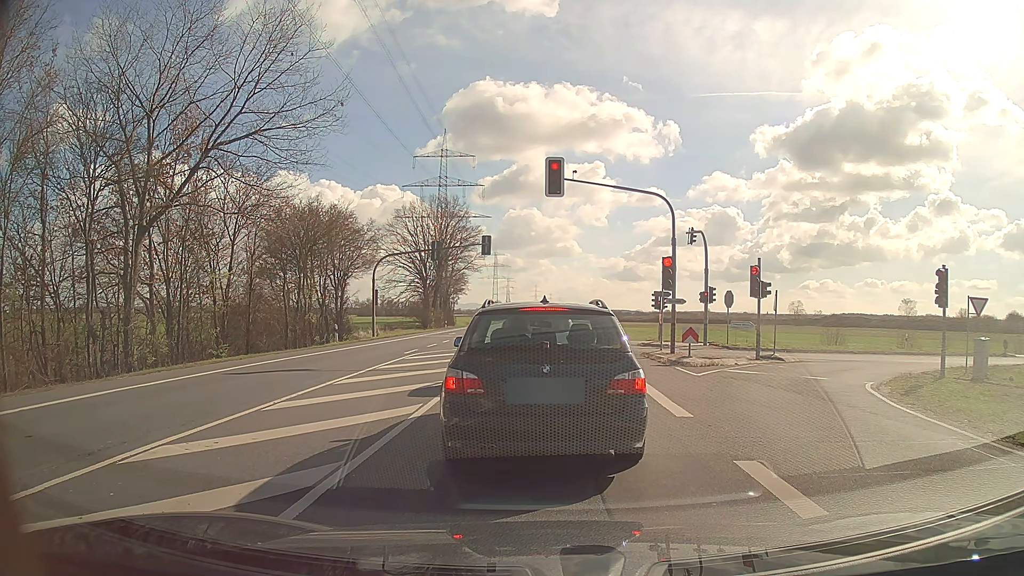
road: secondary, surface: asphalt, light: Day
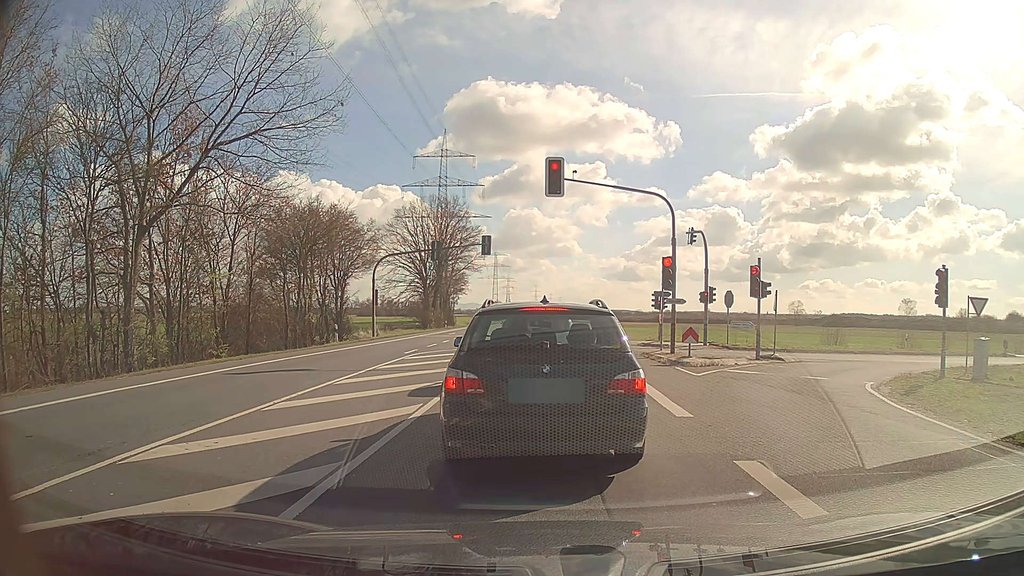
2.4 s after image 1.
(0.0, 0.0) m; 0°
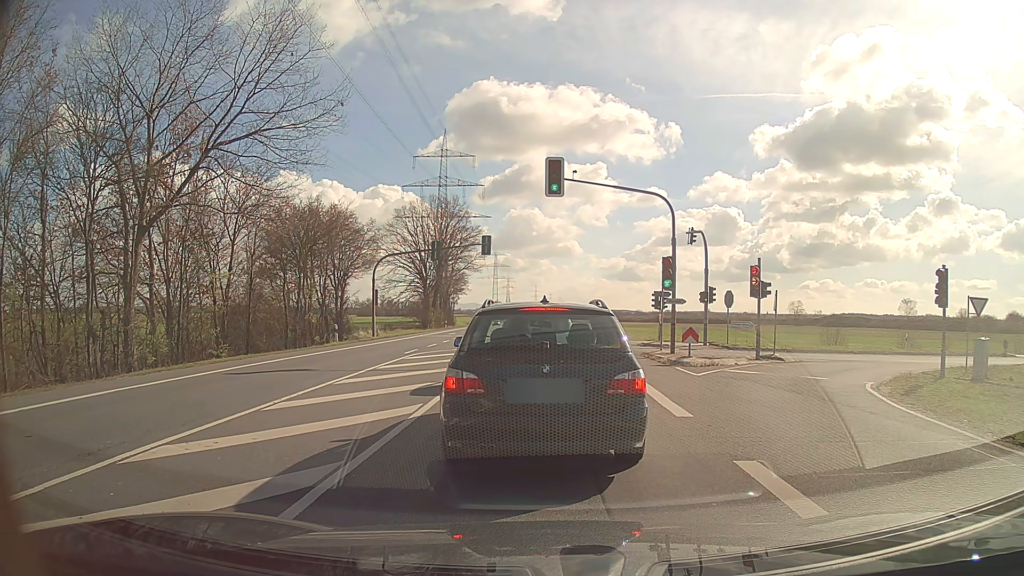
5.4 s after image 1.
(0.0, 0.0) m; 0°
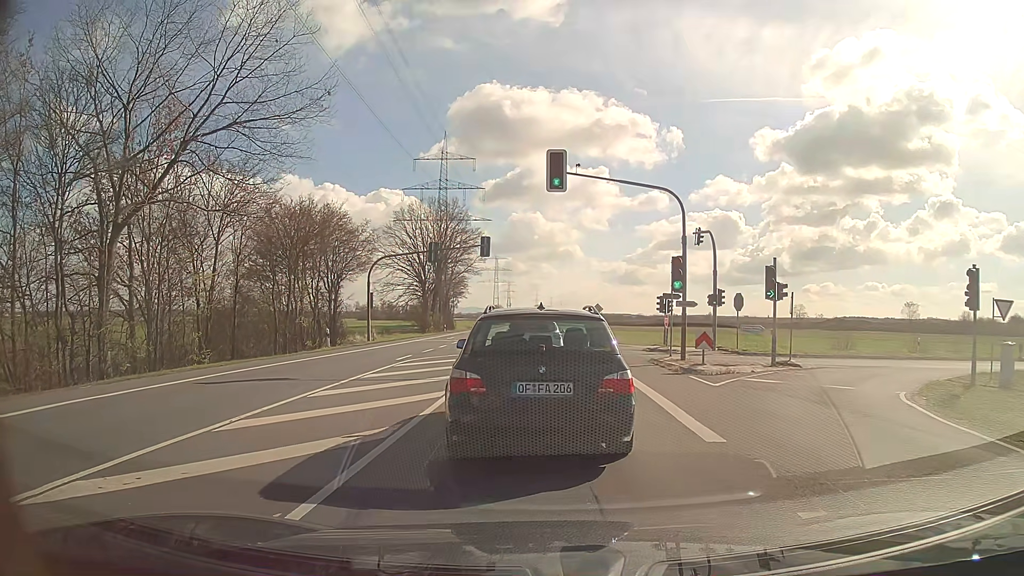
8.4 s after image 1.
(0.0, +1.8) m; +1°
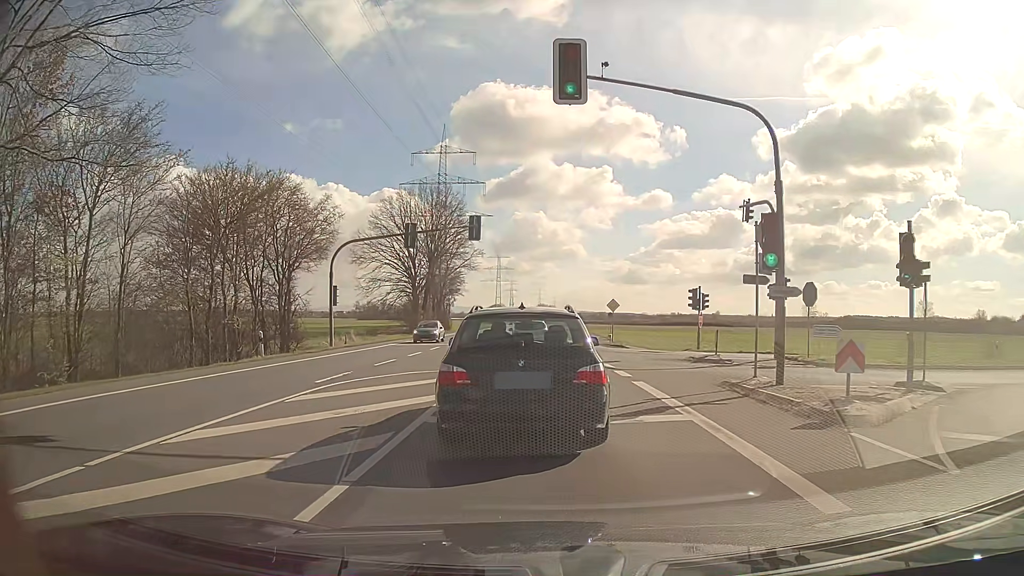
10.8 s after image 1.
(+0.1, +9.5) m; +1°
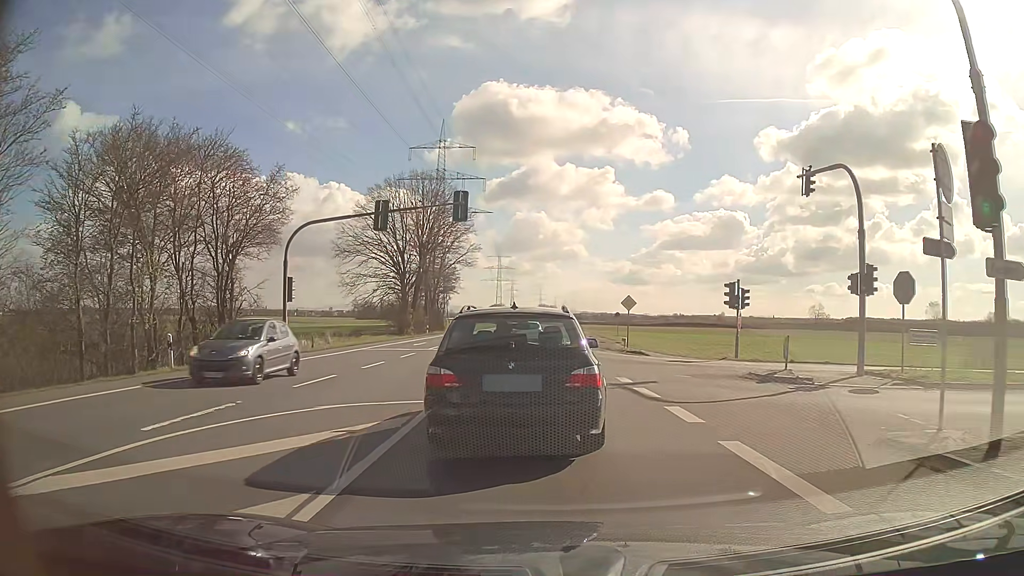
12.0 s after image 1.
(0.0, +7.3) m; 0°
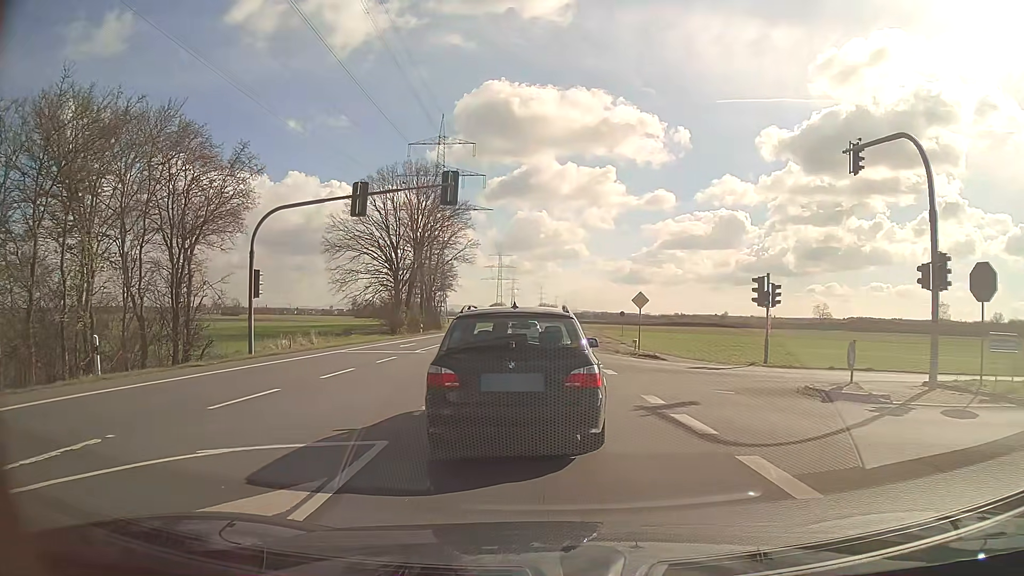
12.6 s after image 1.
(0.0, +4.0) m; -1°
